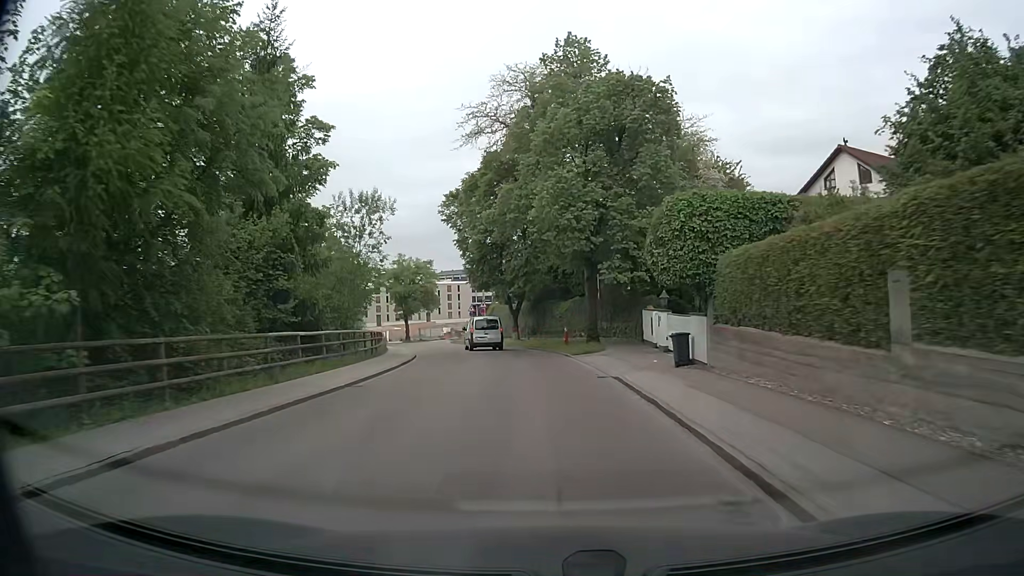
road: residential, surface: asphalt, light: Day
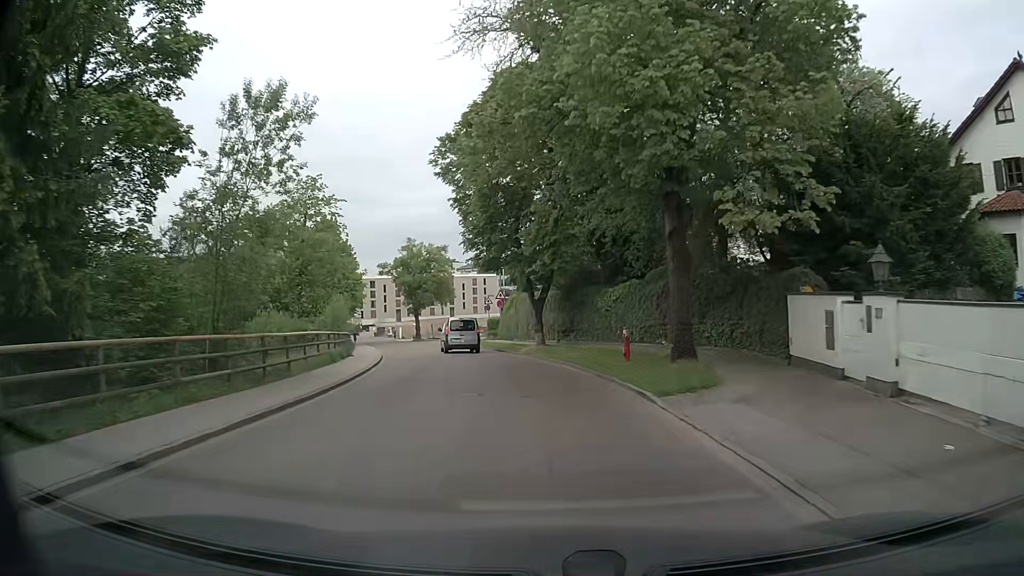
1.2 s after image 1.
(-0.3, +14.7) m; -3°
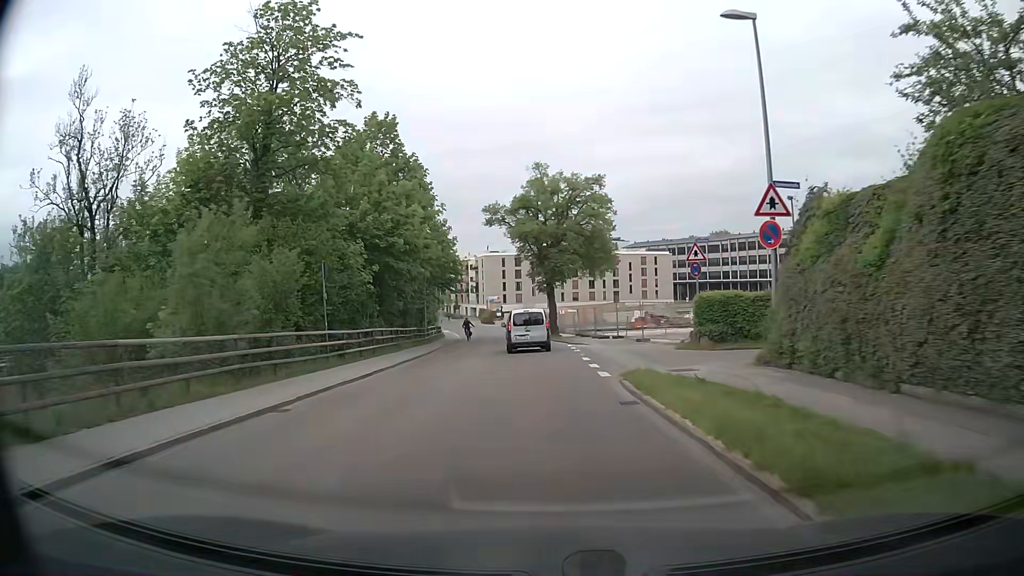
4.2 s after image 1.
(-4.6, +37.2) m; -14°
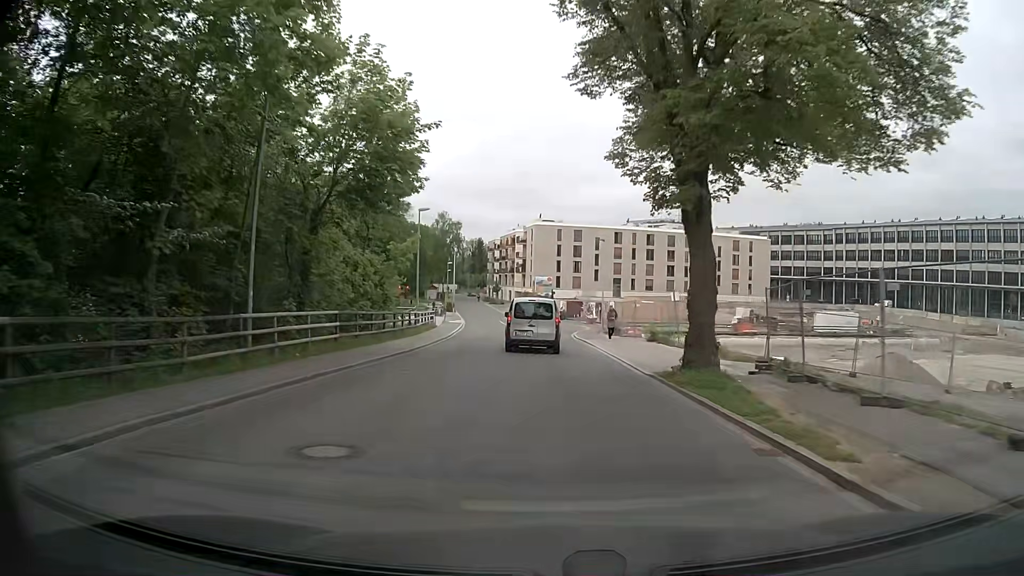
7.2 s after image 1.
(-1.3, +37.7) m; -4°
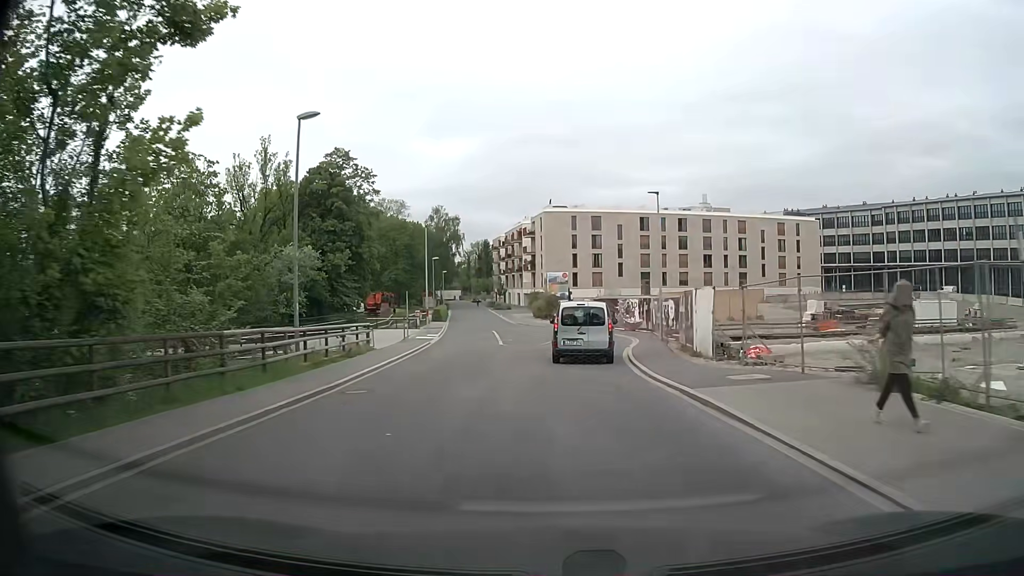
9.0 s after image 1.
(-0.3, +21.7) m; -1°
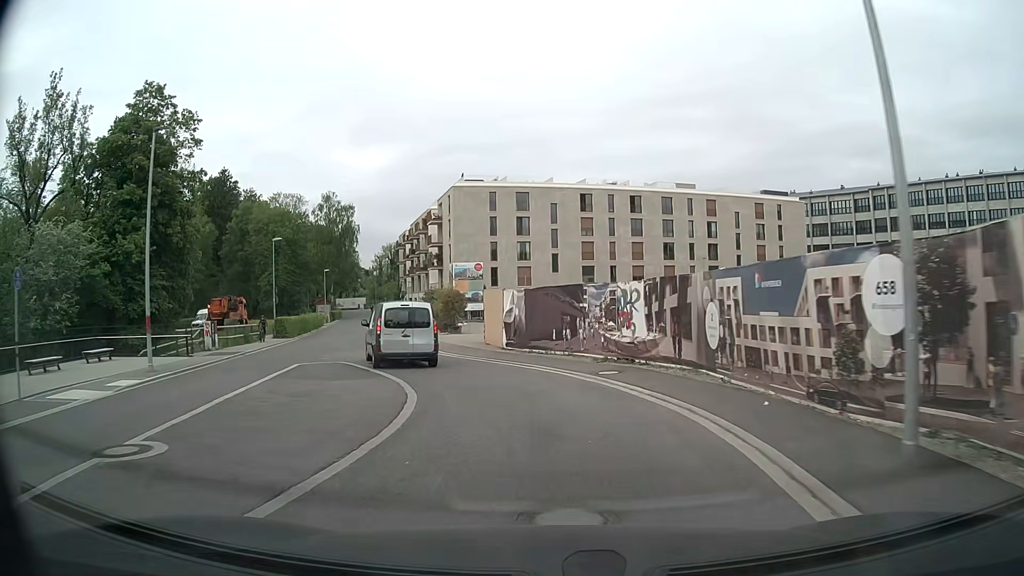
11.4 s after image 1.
(+1.4, +26.6) m; +7°
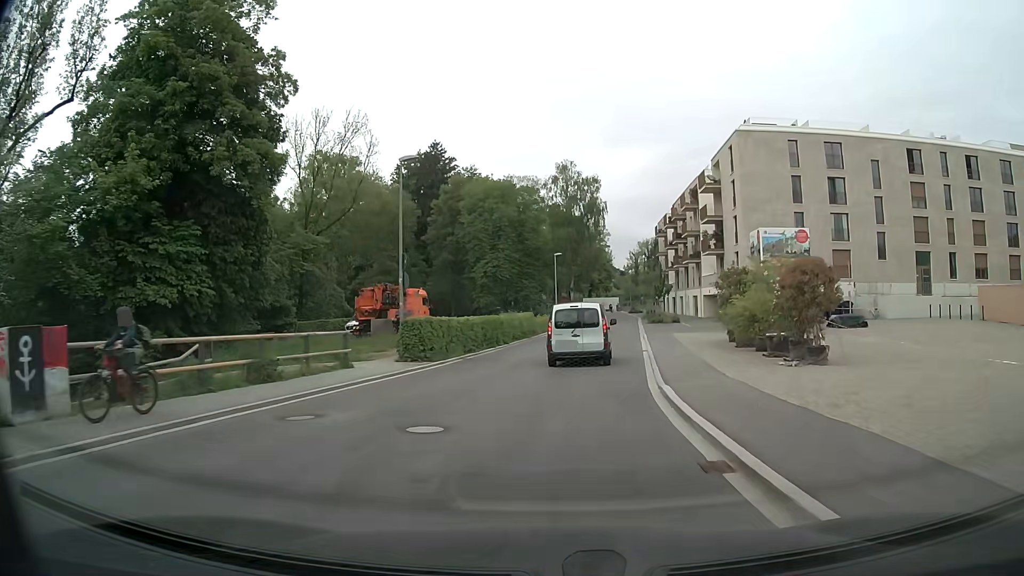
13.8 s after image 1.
(-5.7, +24.9) m; -22°
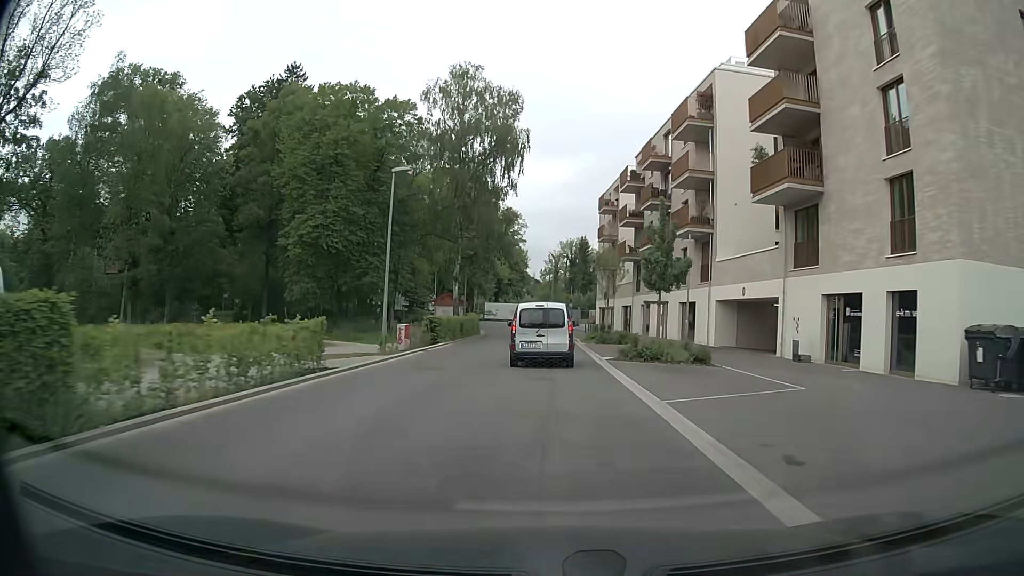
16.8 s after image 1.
(+3.4, +38.0) m; +8°
(0, +10) (0, +20) (0, +30) (0, +40) (0, +50) (-1, +60) (-1, +70) (-2, +80) (-4, +90) (-8, +99) m
